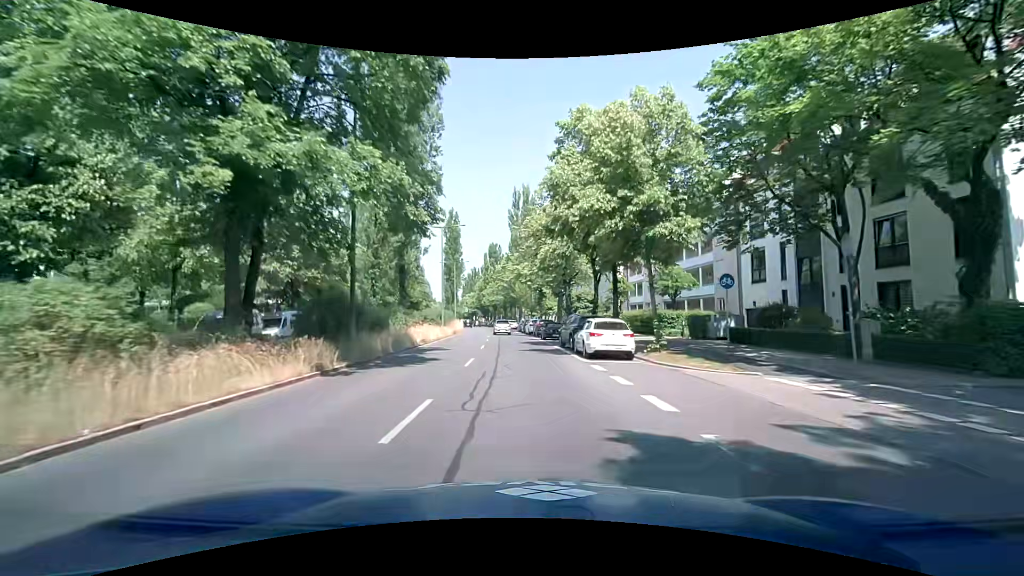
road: secondary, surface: asphalt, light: Day
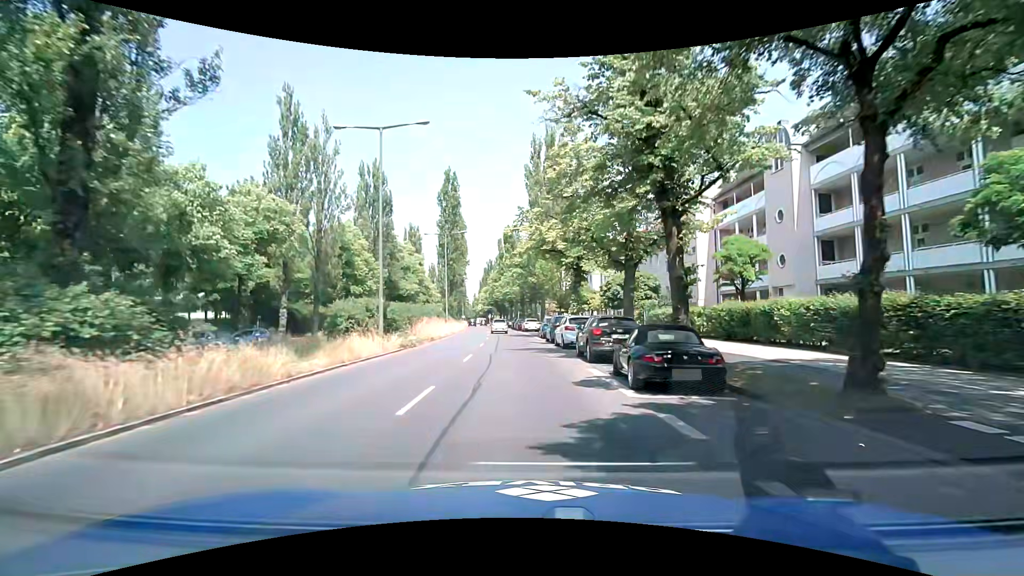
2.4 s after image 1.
(-0.4, +25.4) m; -3°
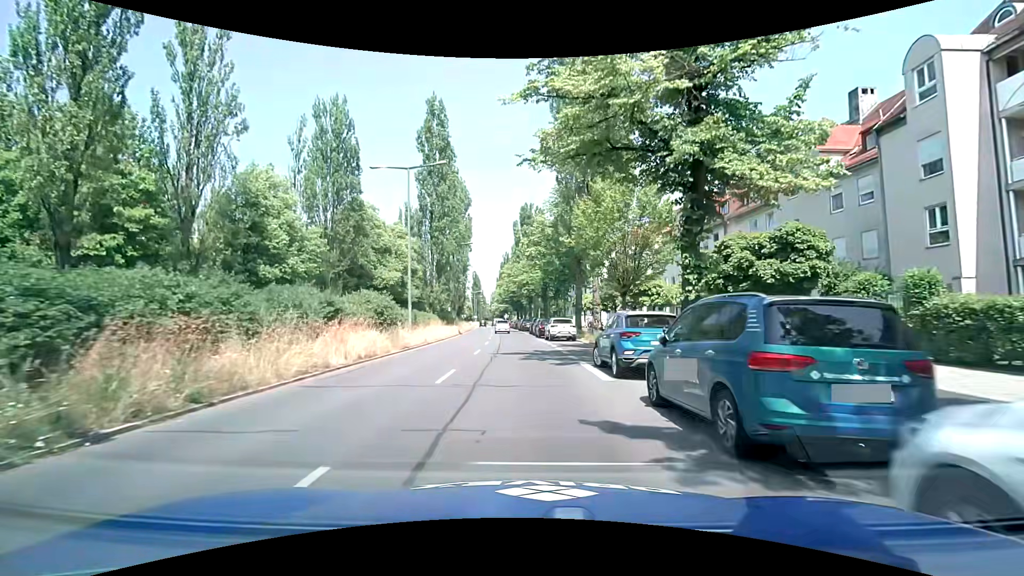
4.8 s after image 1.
(-0.2, +23.5) m; -2°
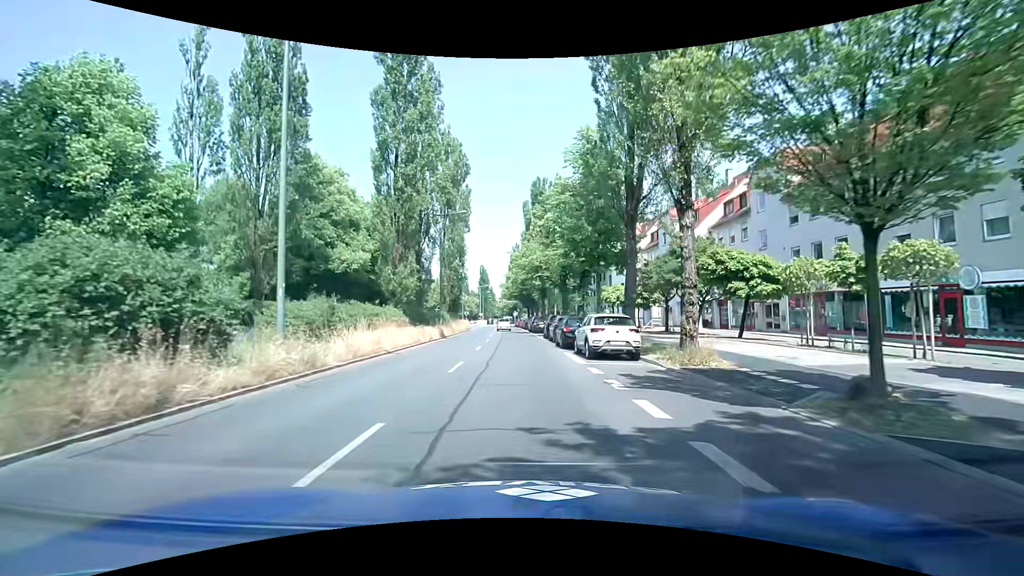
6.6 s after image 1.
(-0.1, +16.2) m; -1°
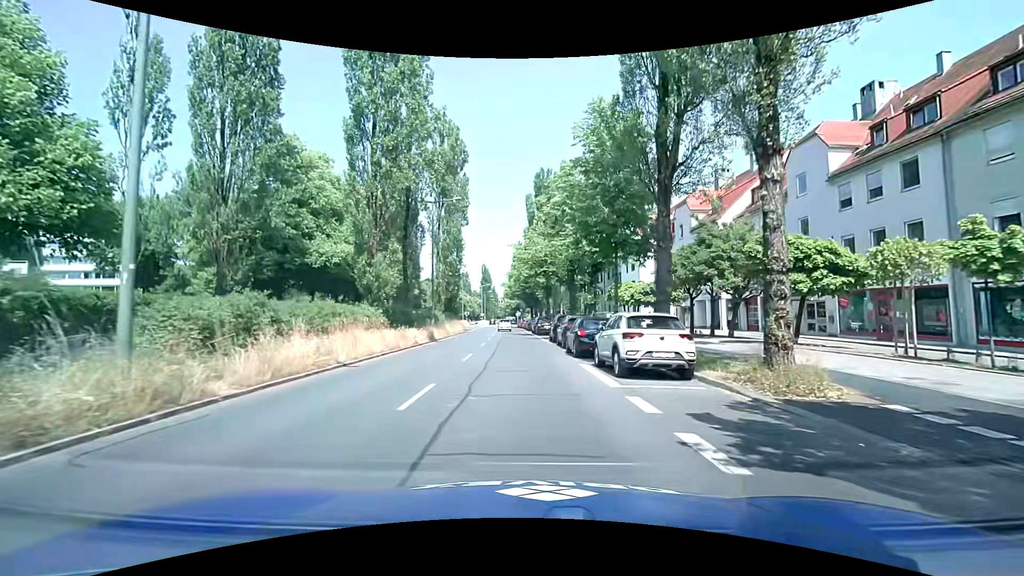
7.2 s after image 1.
(0.0, +5.1) m; 0°
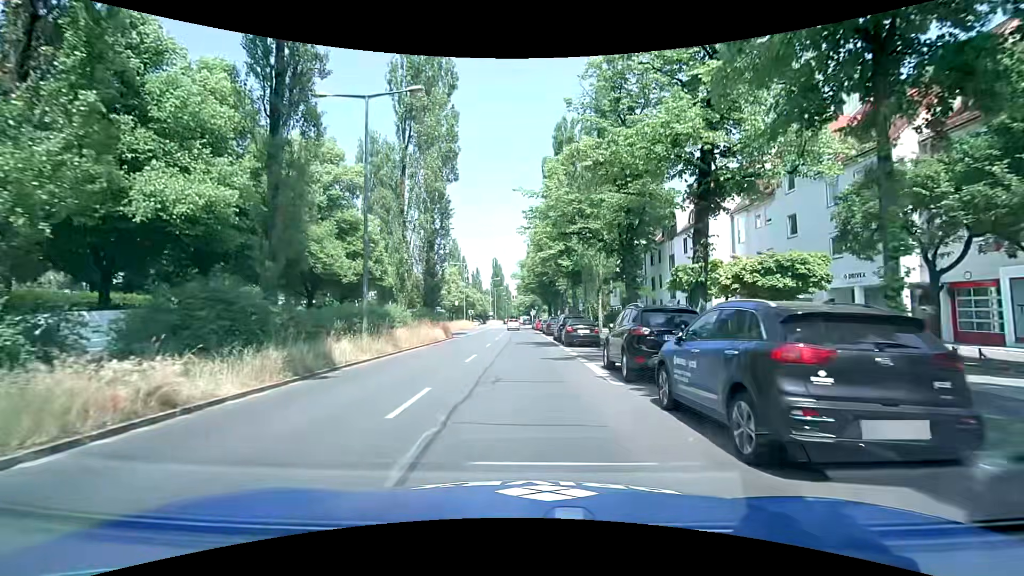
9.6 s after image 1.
(-0.3, +18.6) m; -2°
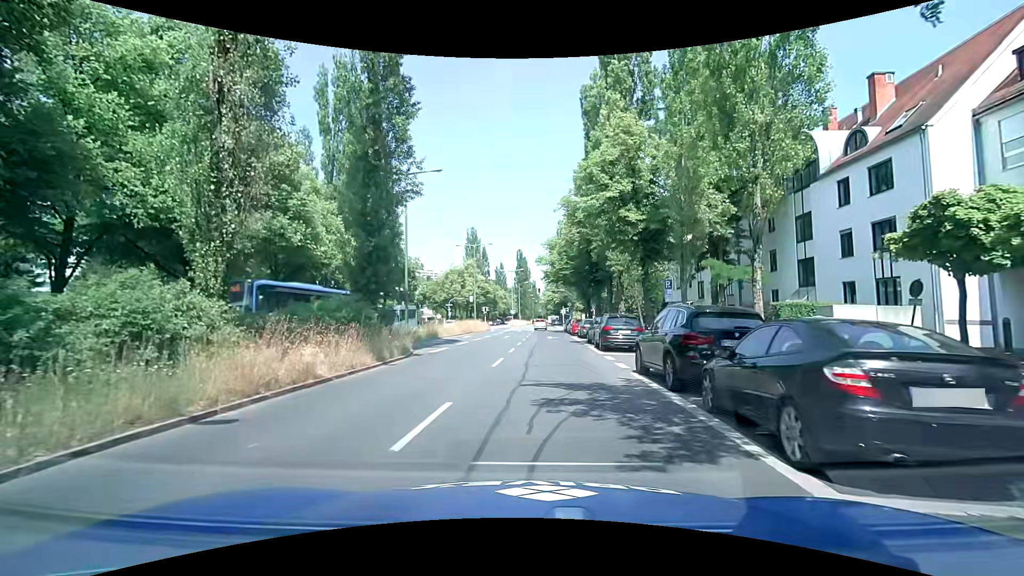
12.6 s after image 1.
(-0.2, +19.6) m; -3°
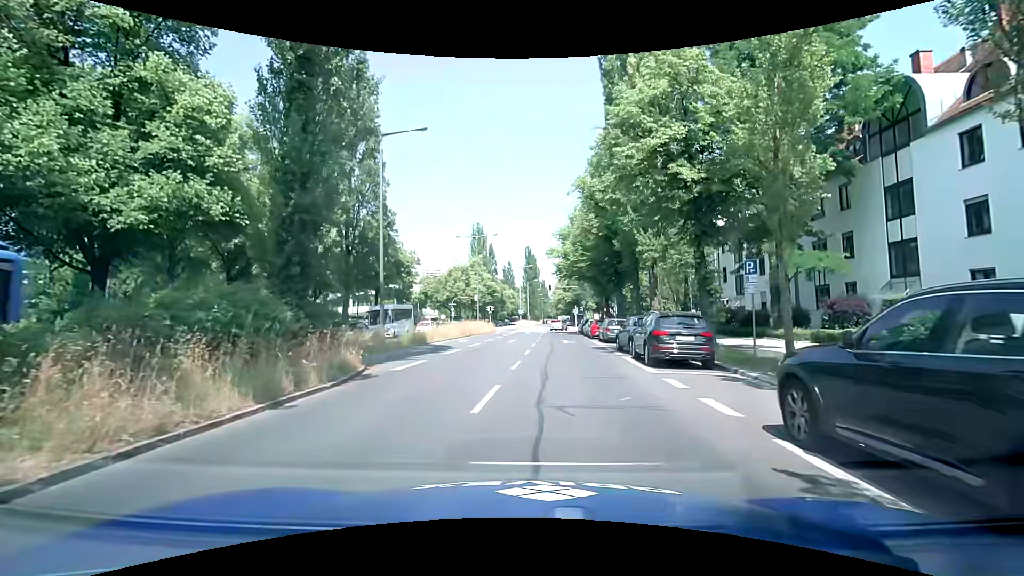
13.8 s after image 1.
(0.0, +6.9) m; 0°
